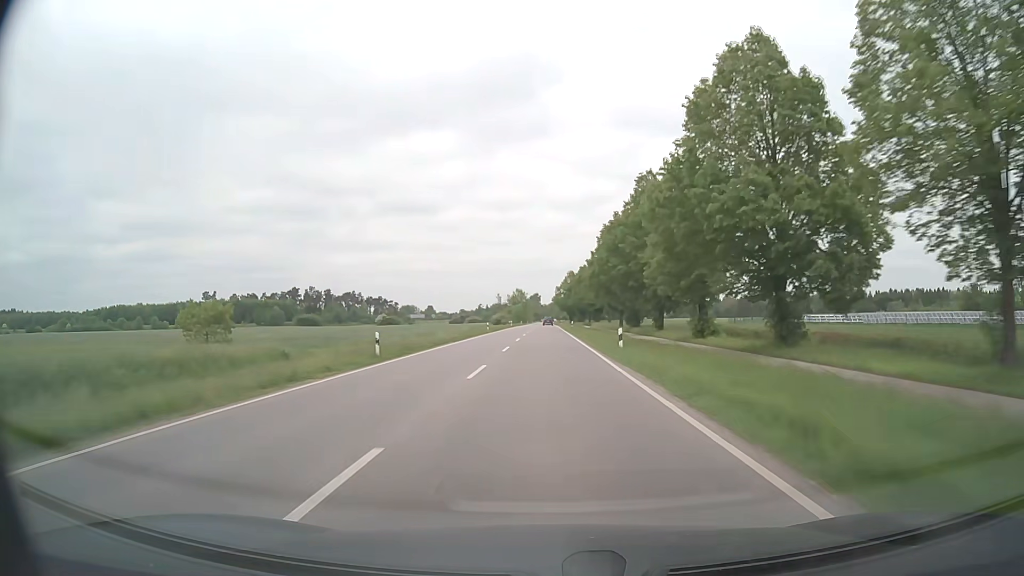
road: secondary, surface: asphalt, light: Day
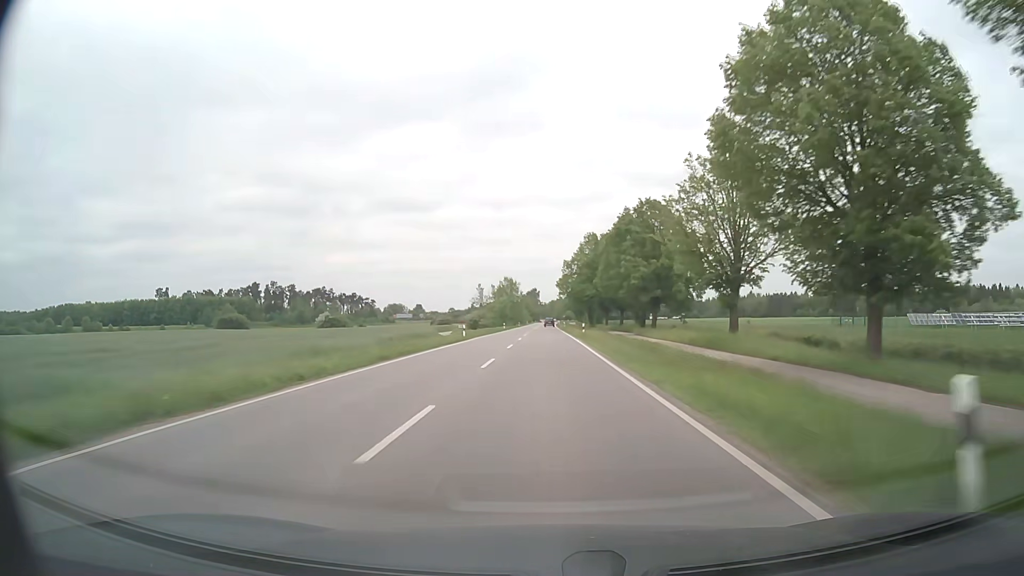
(-0.1, +68.8) m; 0°
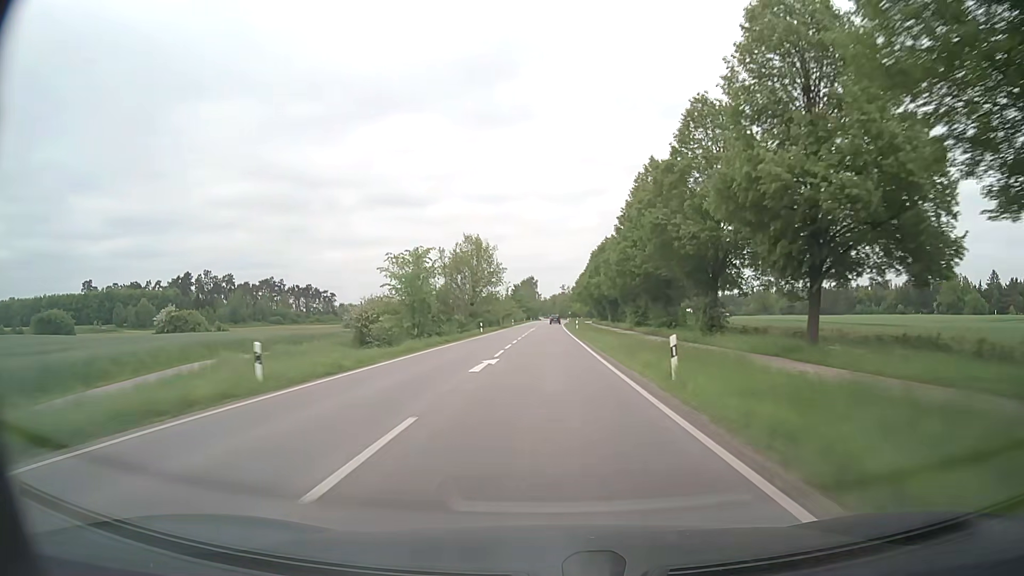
(+0.3, +85.5) m; 0°
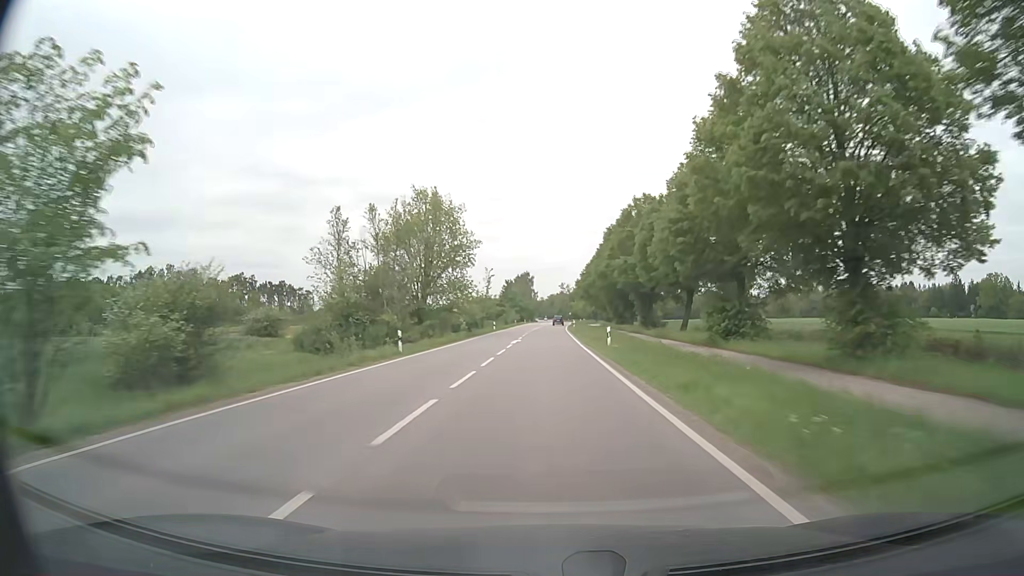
(0.0, +34.0) m; 0°
